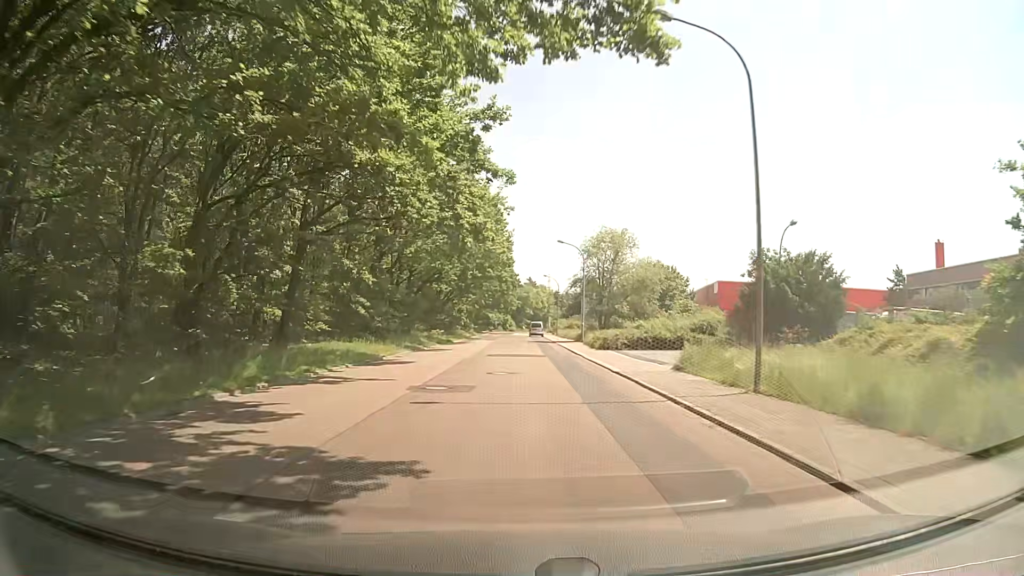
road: unclassified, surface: asphalt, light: Day
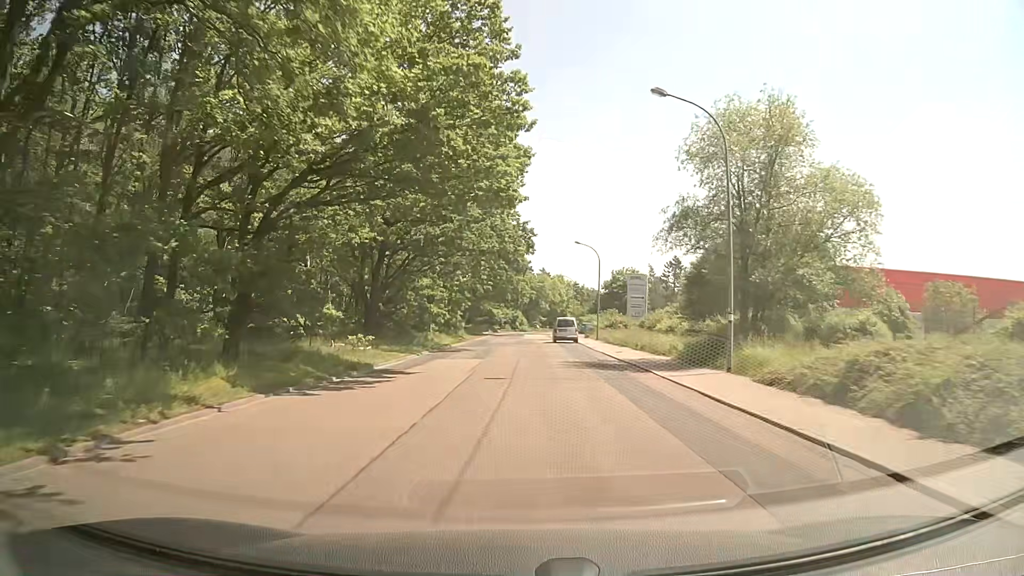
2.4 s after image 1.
(-0.4, +33.7) m; -1°
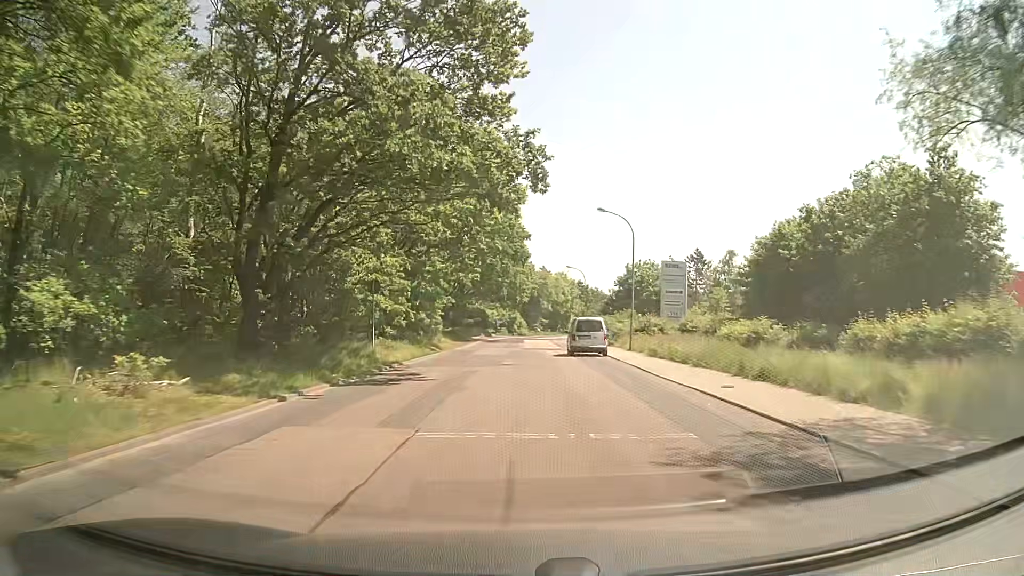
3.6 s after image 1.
(0.0, +16.8) m; 0°
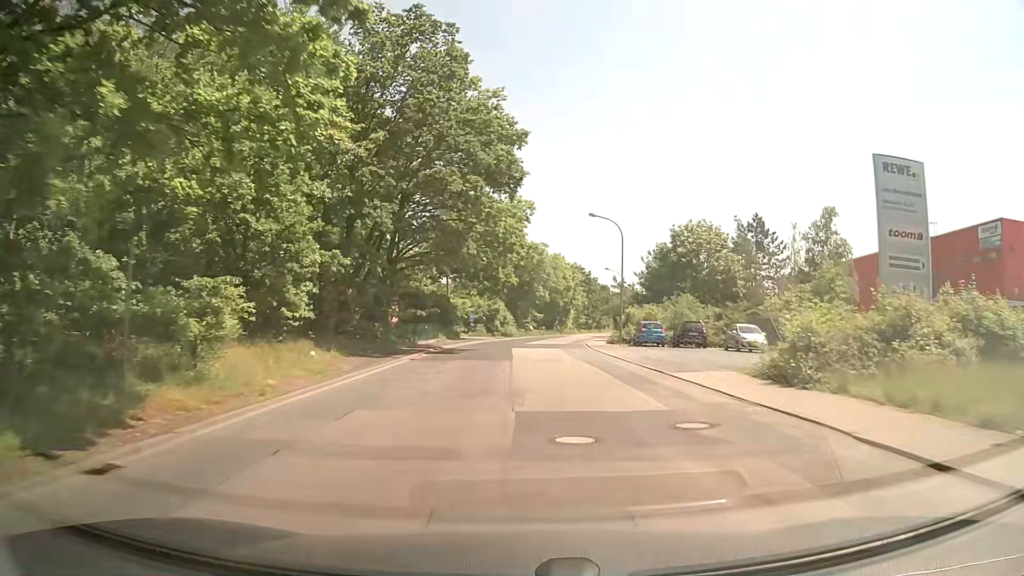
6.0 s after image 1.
(+0.3, +33.2) m; +1°
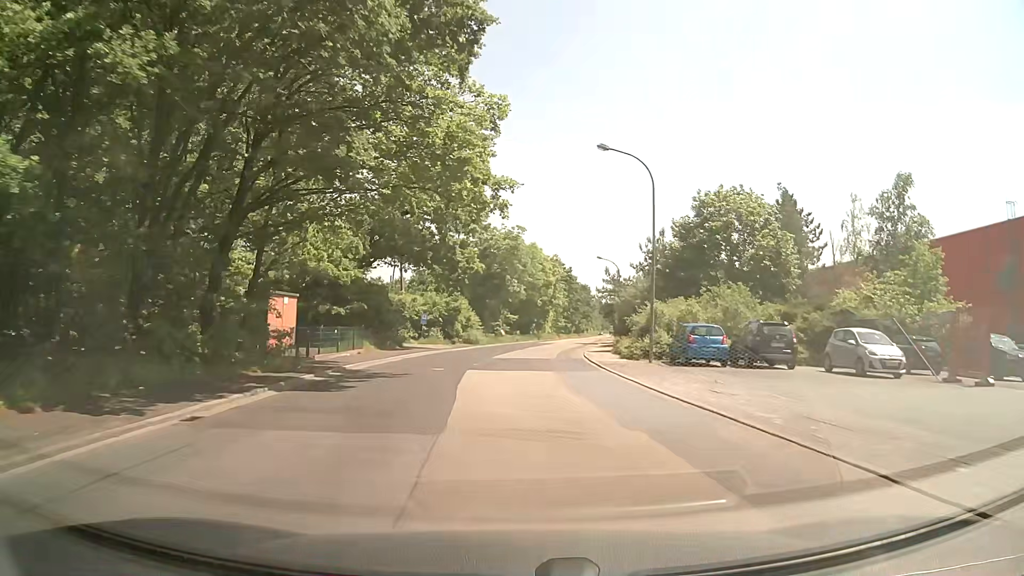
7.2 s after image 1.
(+0.5, +16.5) m; +3°
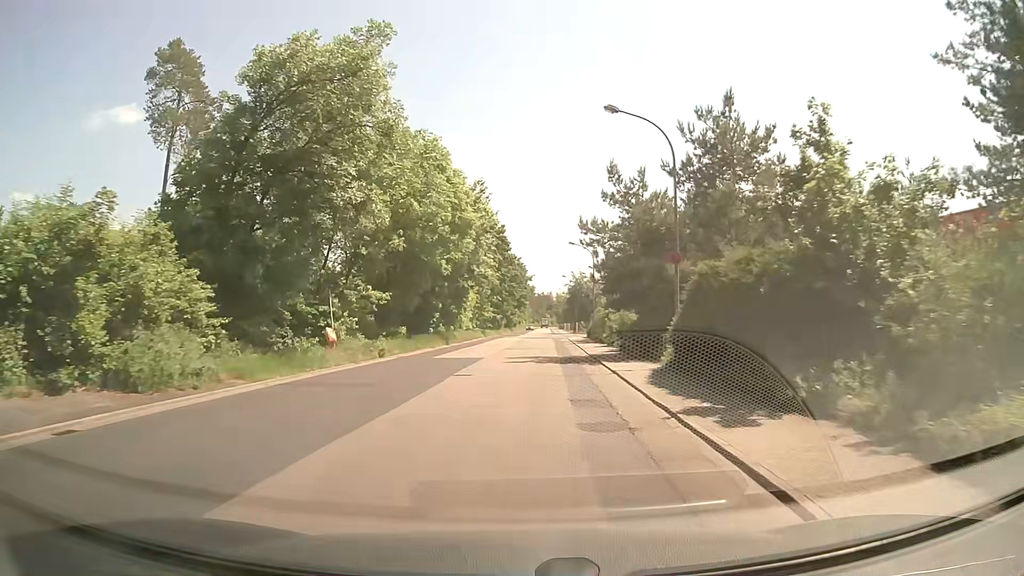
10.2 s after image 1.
(+2.3, +41.1) m; +7°
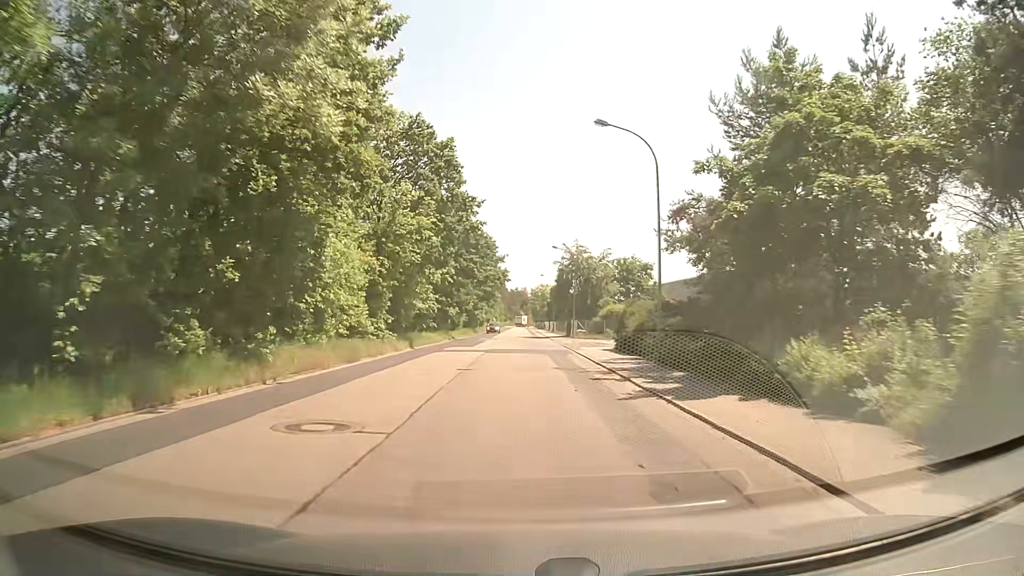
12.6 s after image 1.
(+0.7, +33.9) m; +2°
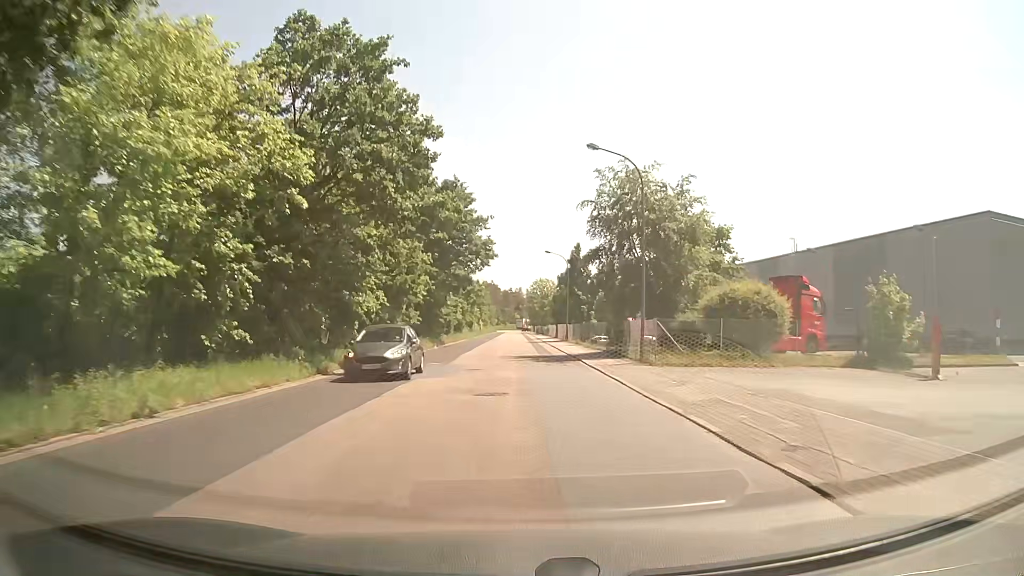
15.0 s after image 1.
(+0.2, +34.5) m; 0°
(0, +10) (0, +20) (0, +30) (0, +40) (0, +50) (0, +60) (0, +70) (0, +80) (0, +90) (0, +100) m
